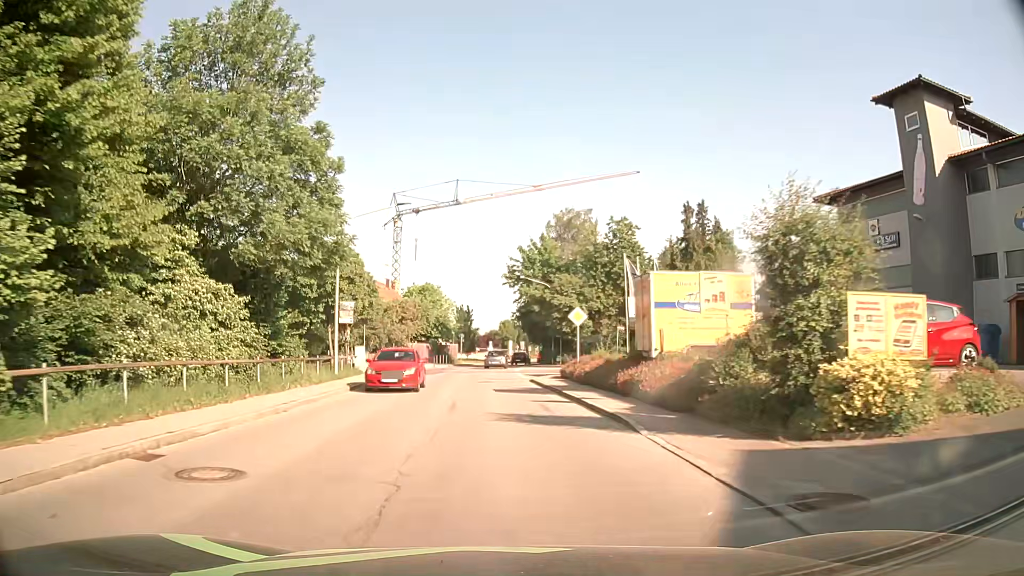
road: secondary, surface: asphalt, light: Day
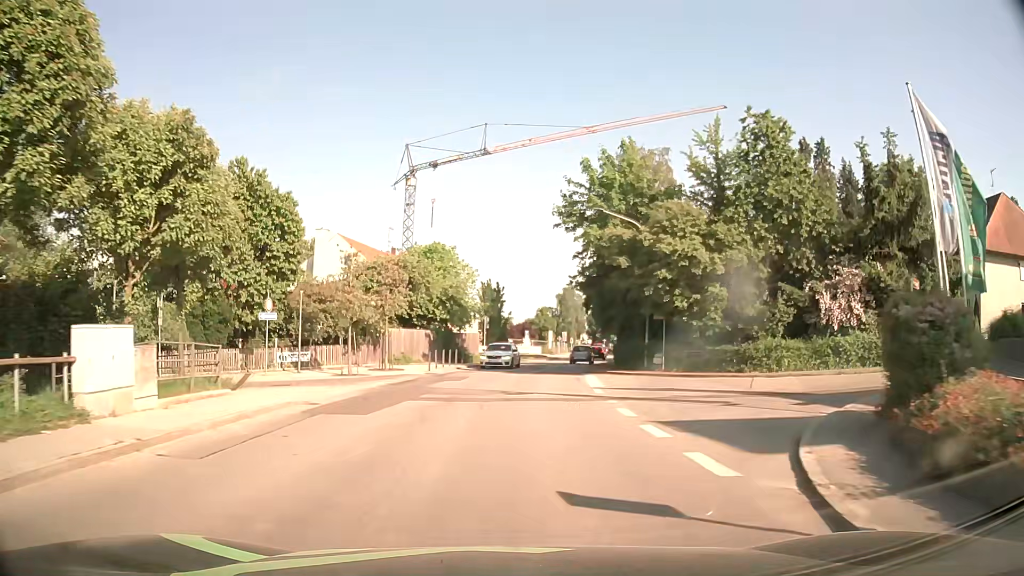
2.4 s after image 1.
(-0.9, +26.1) m; -3°
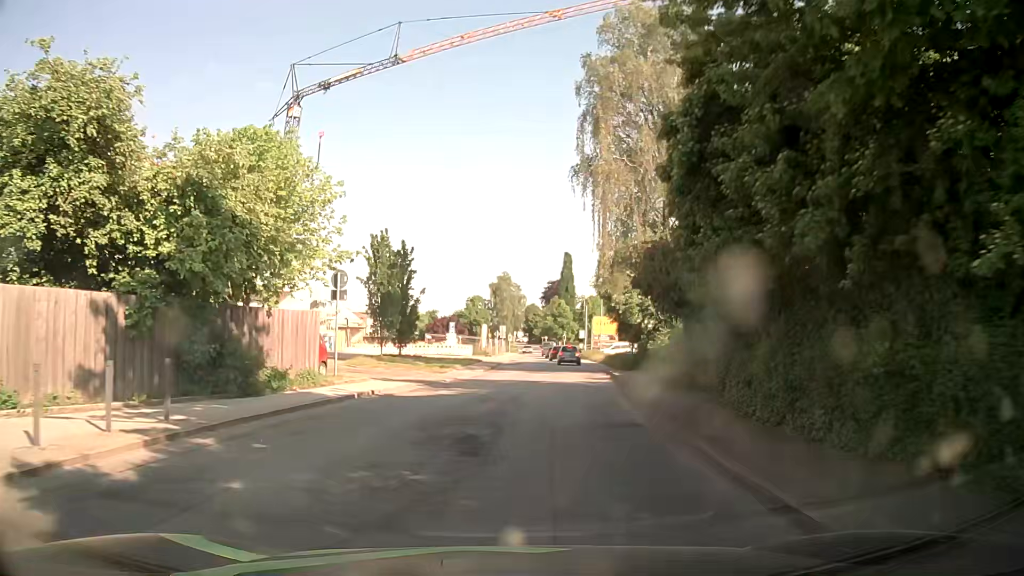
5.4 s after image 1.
(+1.0, +30.0) m; +5°
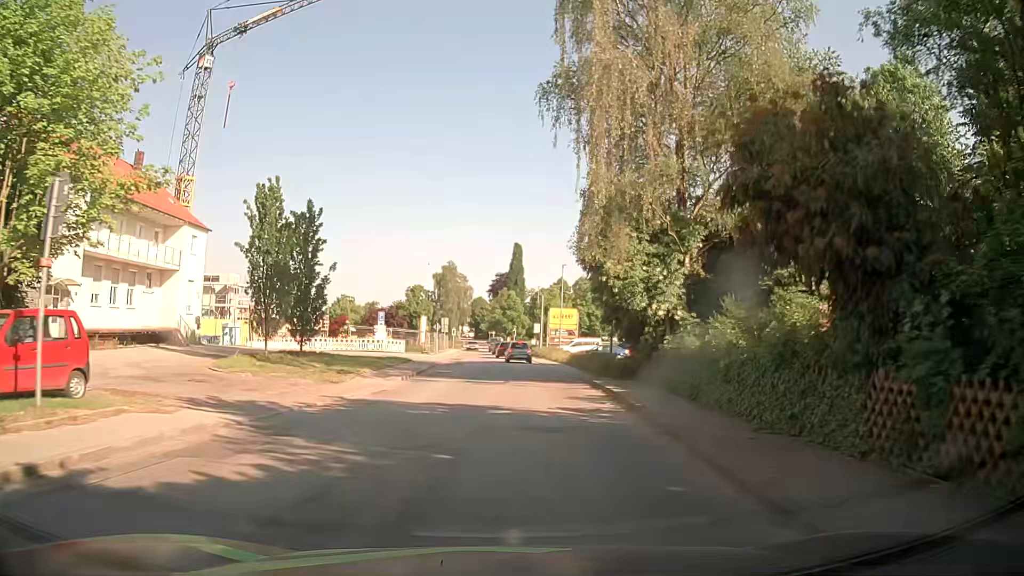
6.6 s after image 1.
(+0.5, +12.1) m; +4°
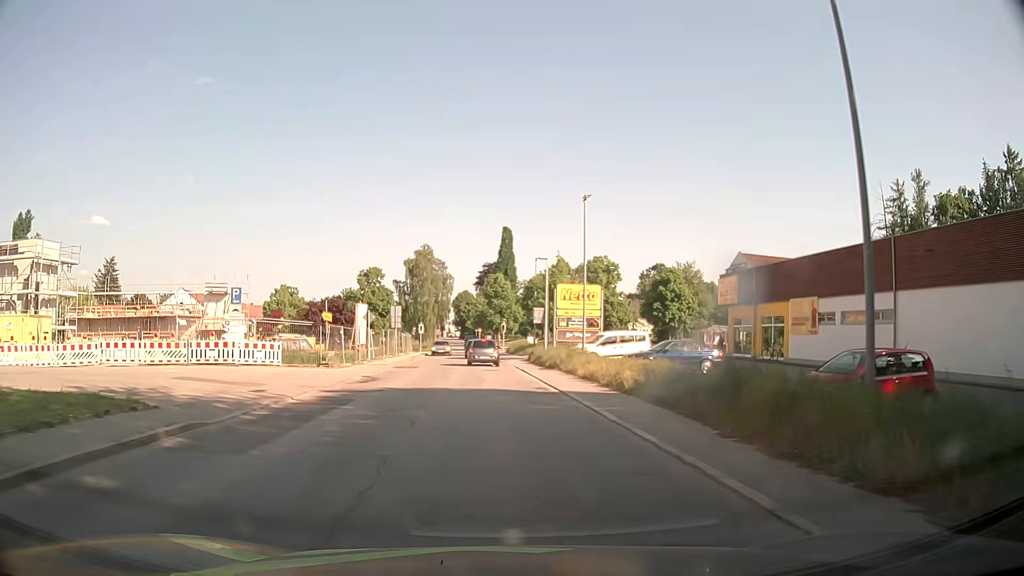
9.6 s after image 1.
(+1.1, +28.3) m; +1°
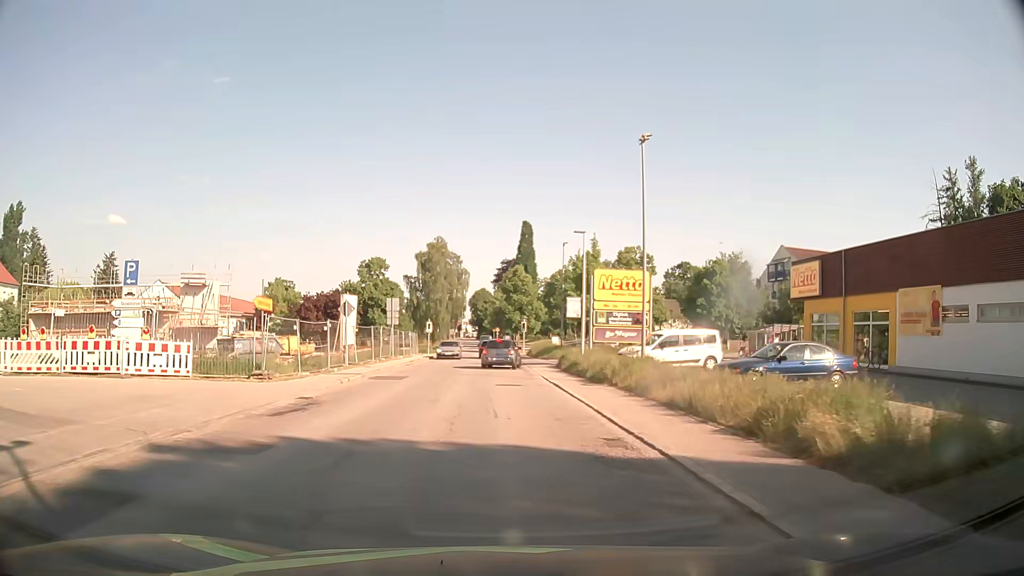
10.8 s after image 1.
(-0.2, +10.2) m; -2°
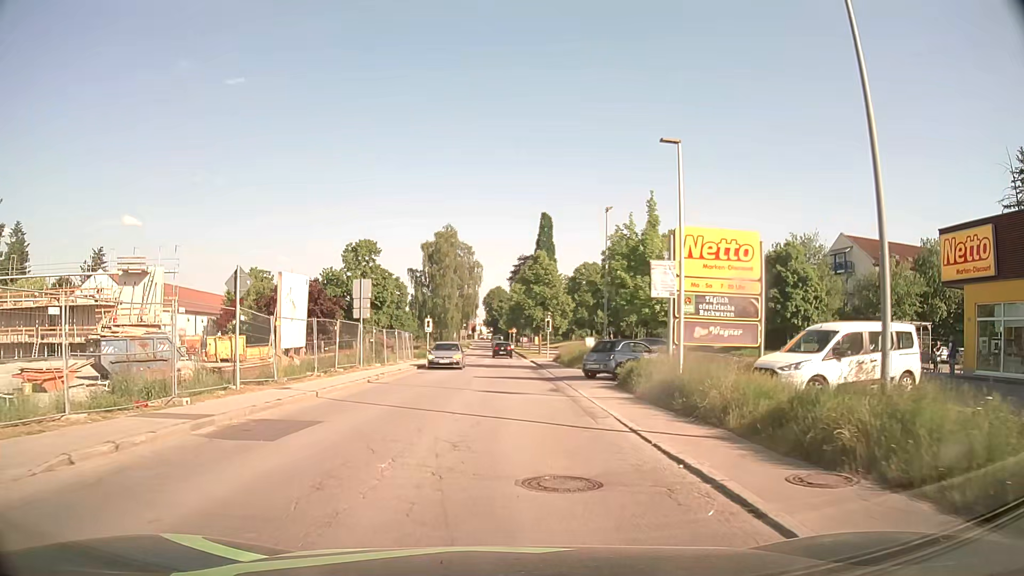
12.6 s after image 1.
(-0.3, +14.5) m; -1°
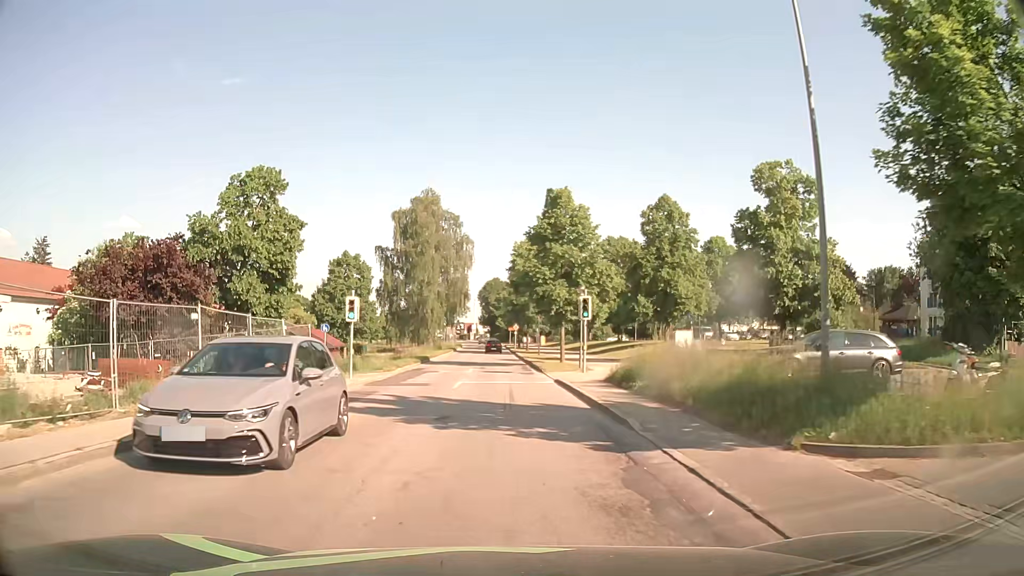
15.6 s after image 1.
(+0.1, +26.7) m; 0°
(0, +10) (0, +20) (0, +30) (0, +40) (-1, +50) (-1, +60) (-1, +70) (-1, +80) (-1, +90) (-1, +100) m
